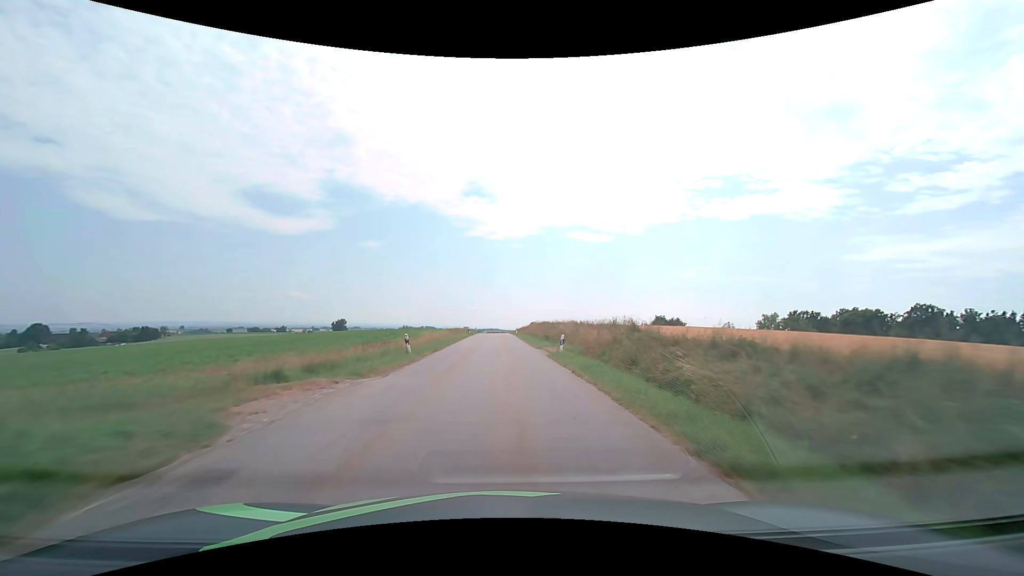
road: tertiary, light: Day
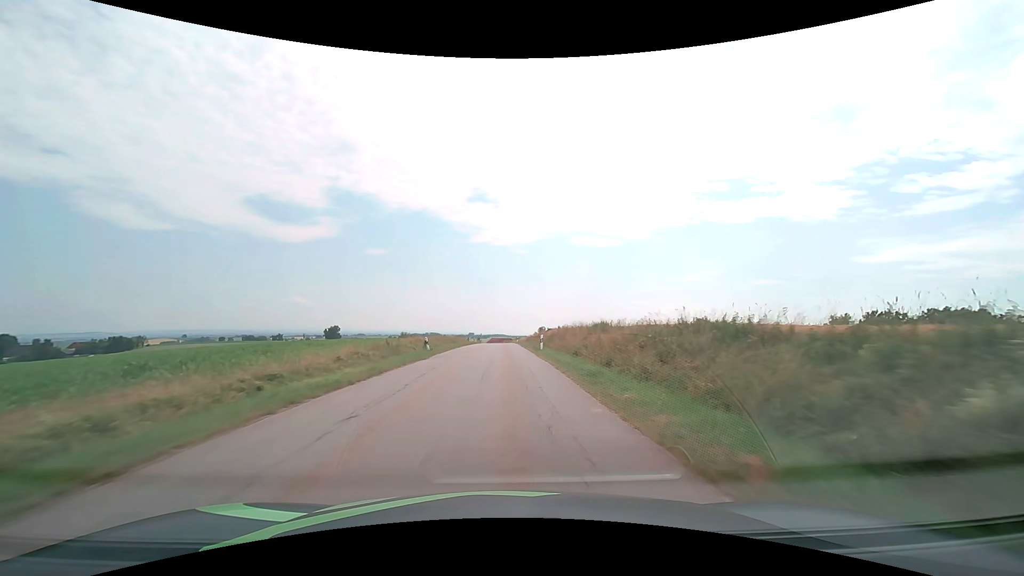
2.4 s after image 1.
(-0.5, +42.5) m; -1°
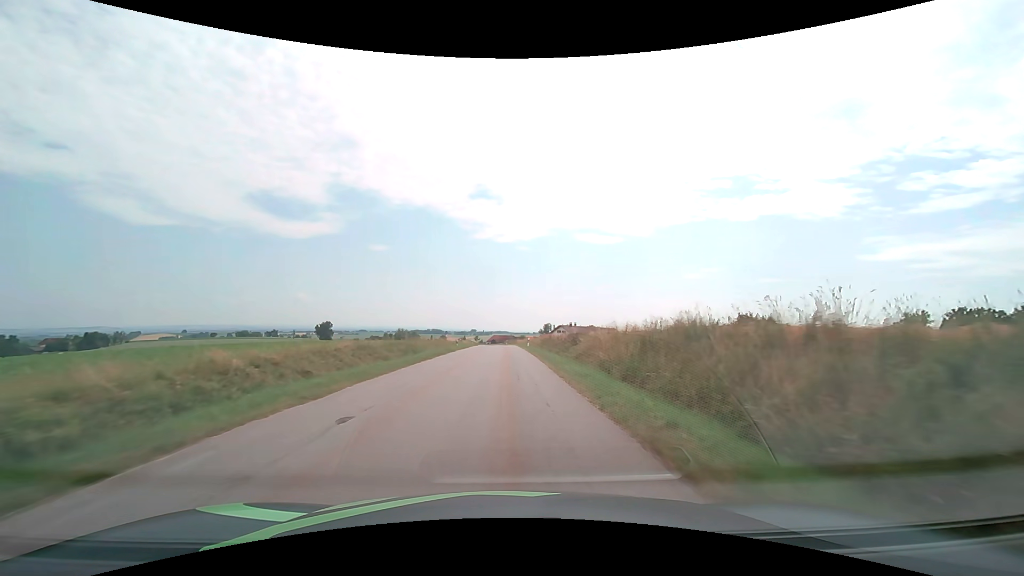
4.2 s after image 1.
(-0.1, +31.9) m; 0°
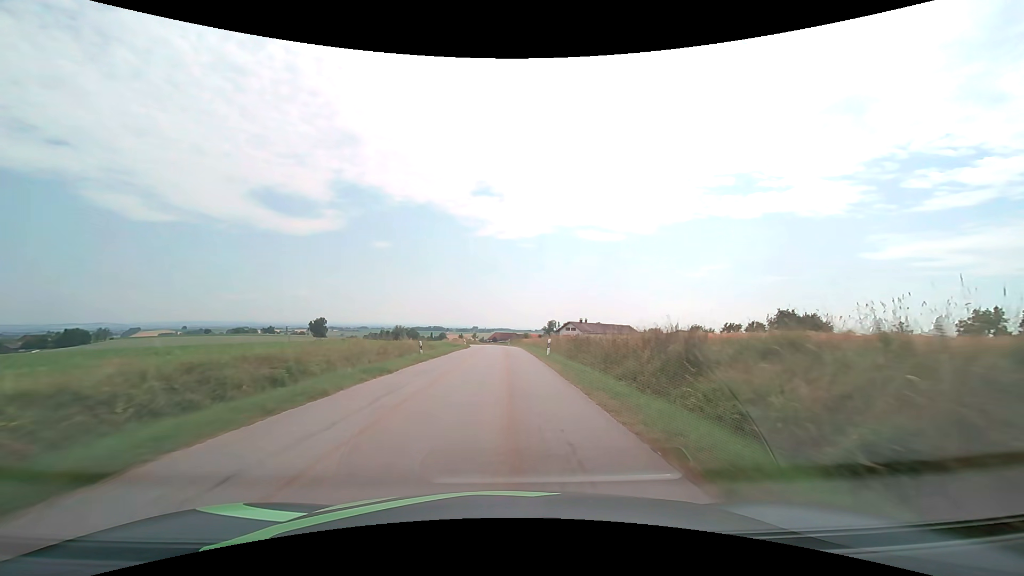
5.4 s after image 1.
(0.0, +21.5) m; 0°
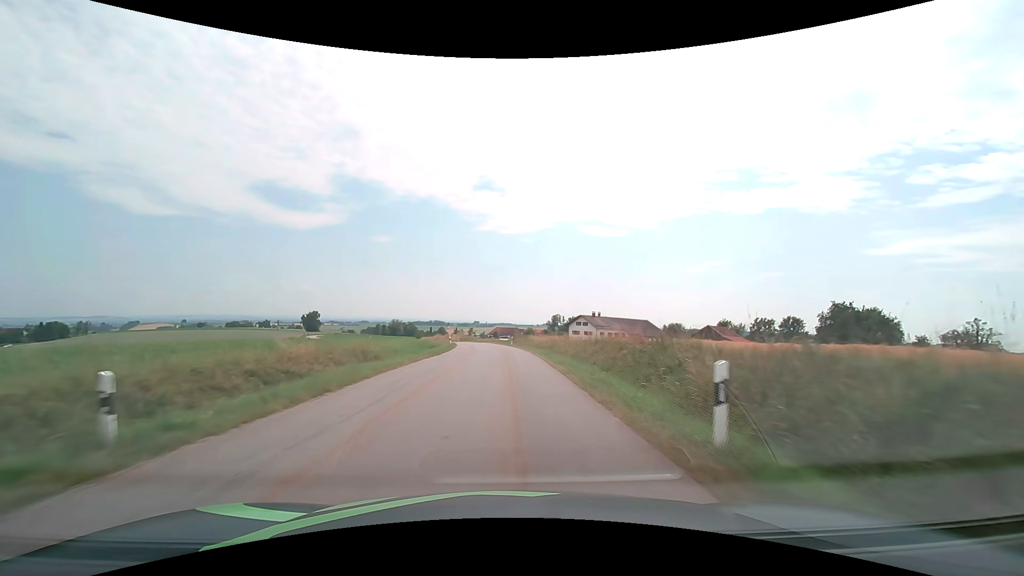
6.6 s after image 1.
(0.0, +21.6) m; 0°
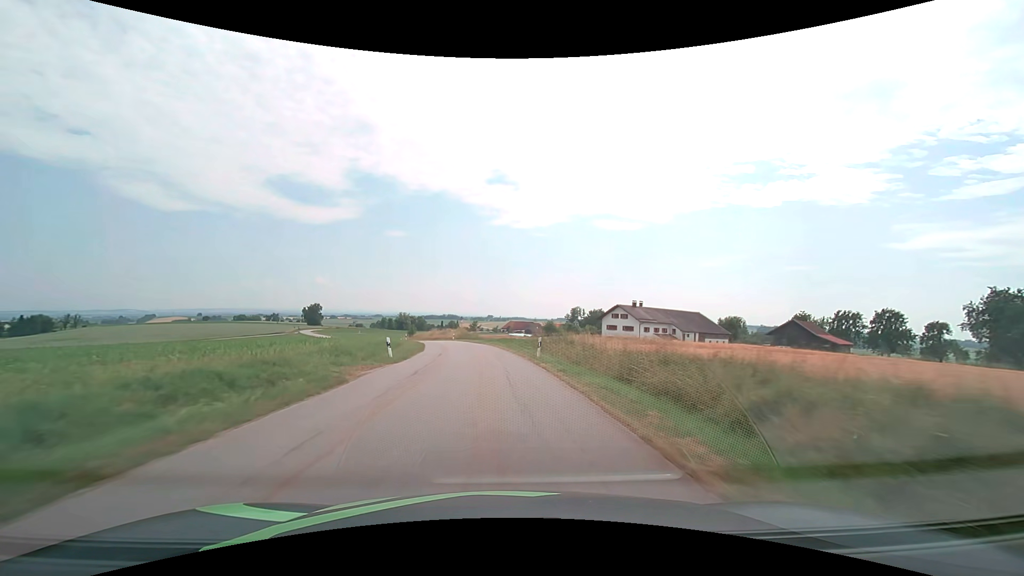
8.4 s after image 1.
(-0.1, +32.5) m; -1°
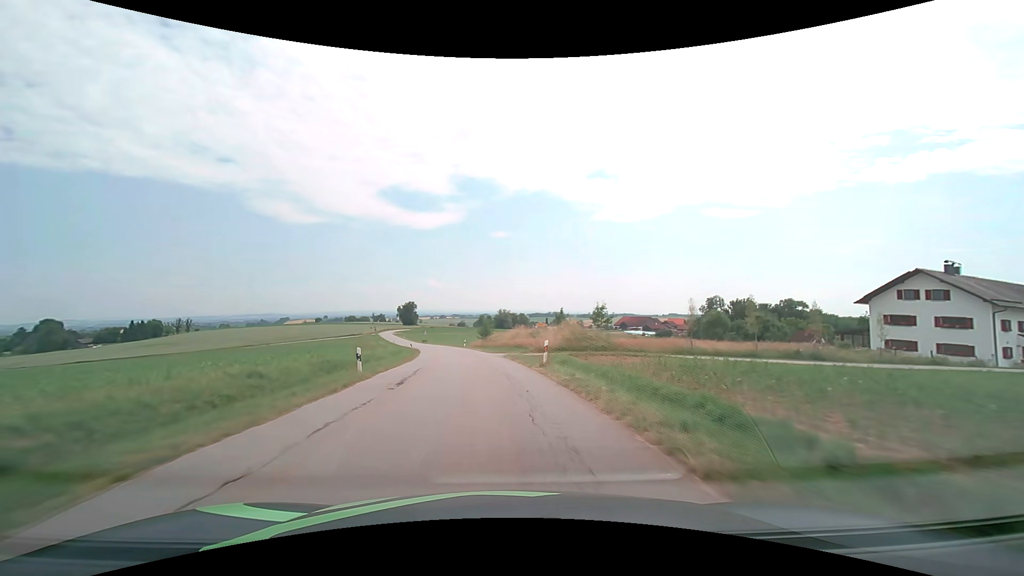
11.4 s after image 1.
(-4.9, +54.1) m; -12°
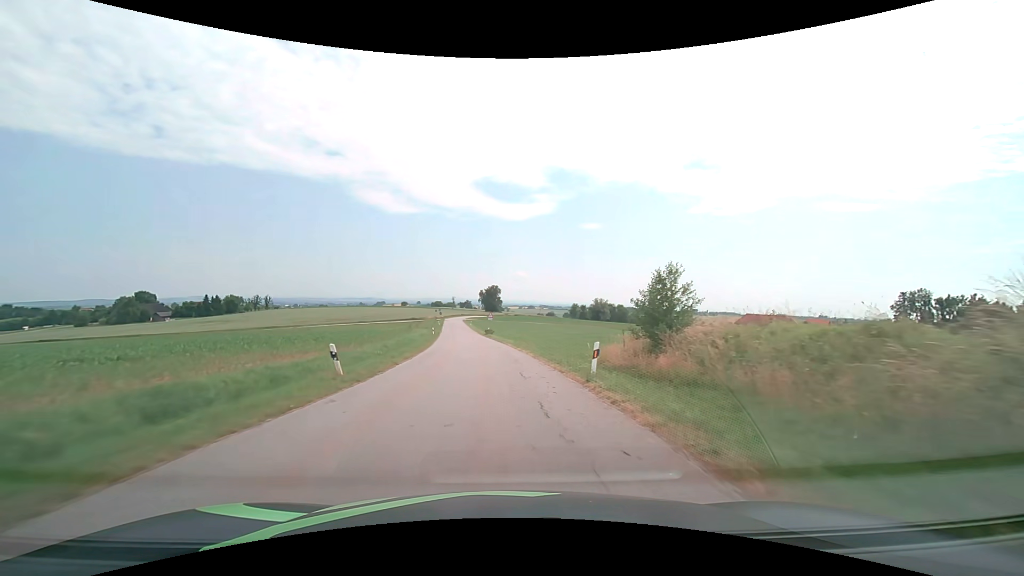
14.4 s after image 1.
(-5.9, +54.2) m; -10°
(0, +10) (0, +20) (-1, +30) (-2, +40) (-3, +50) (-4, +60) (-6, +70) (-7, +80) (-8, +90) (-9, +100) m
